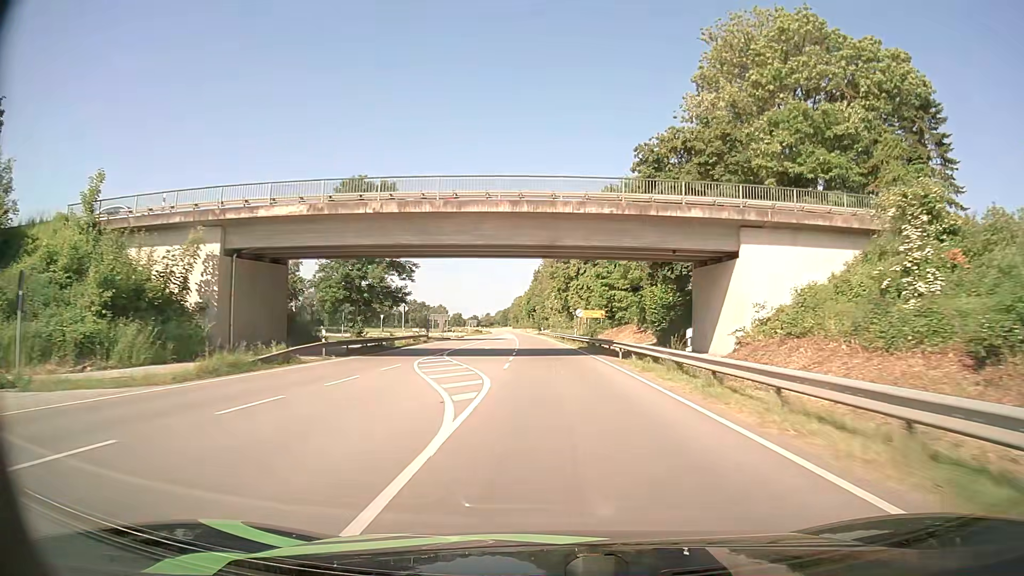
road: primary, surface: asphalt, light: Day
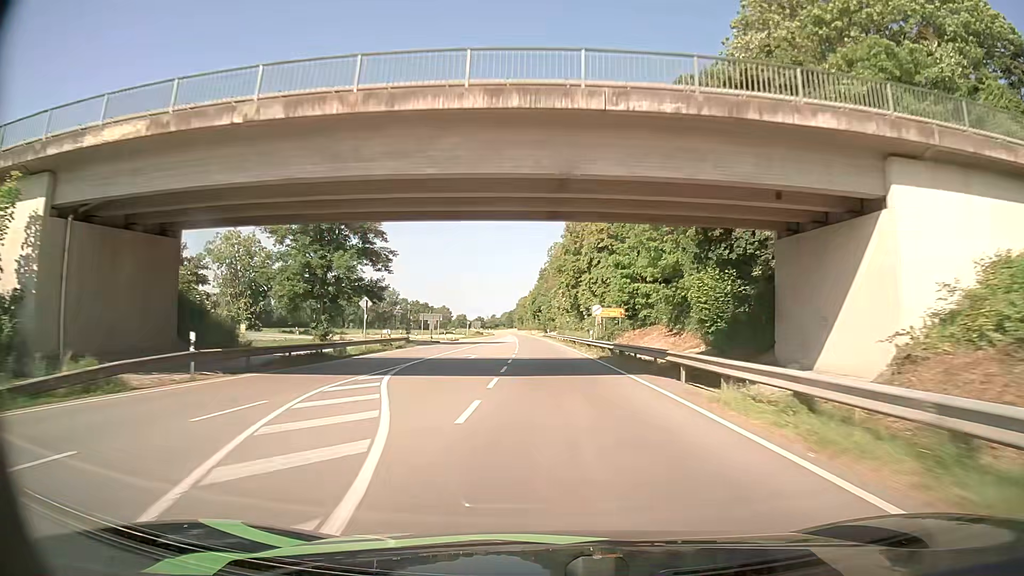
(-0.1, +12.9) m; -1°
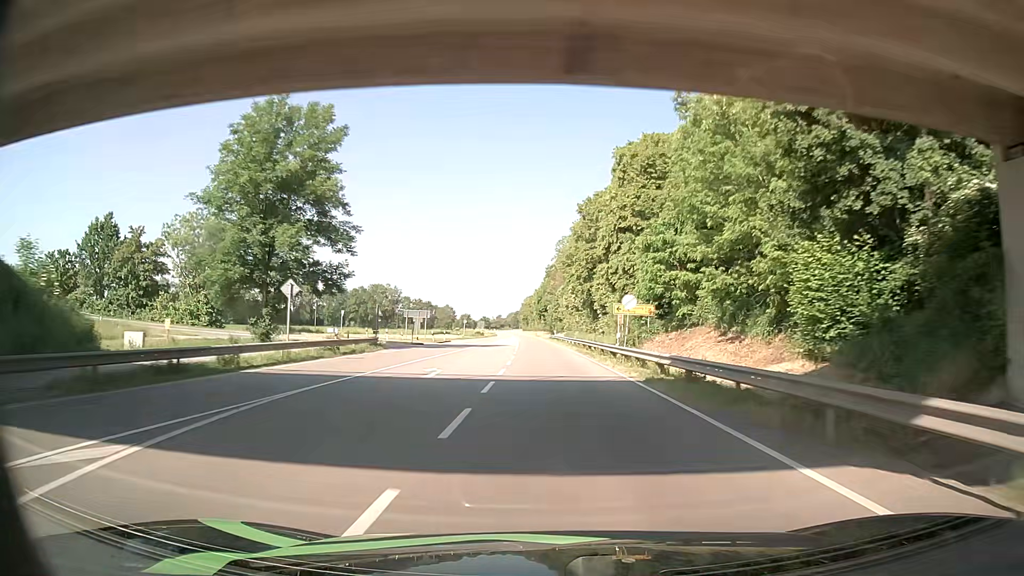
(-0.1, +13.3) m; -1°
(0, +10) (0, +20) (0, +30) (0, +40) (-1, +50) (-1, +60) (-1, +70) (-2, +80) (-2, +90) (-3, +100) m
